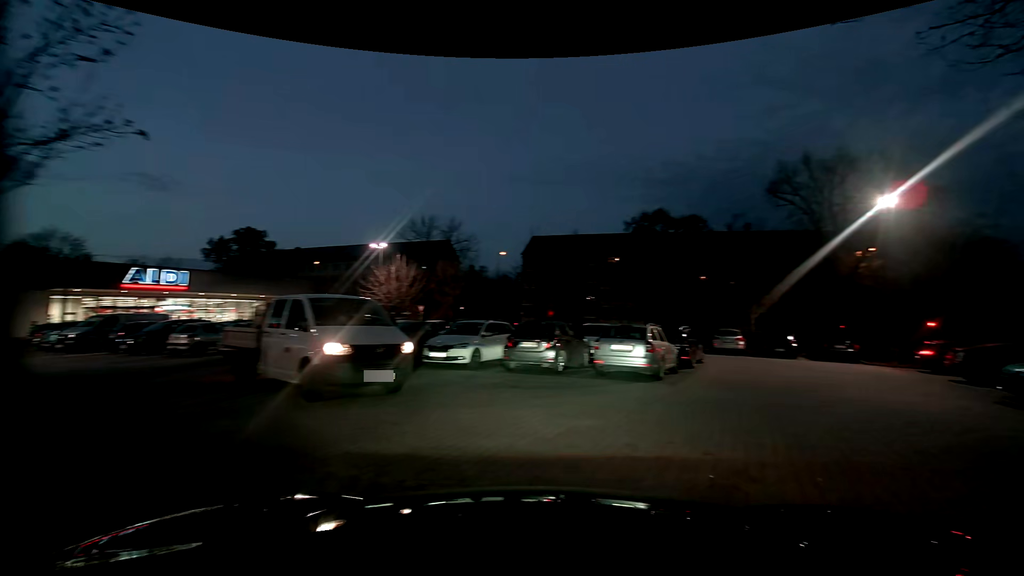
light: Dusk
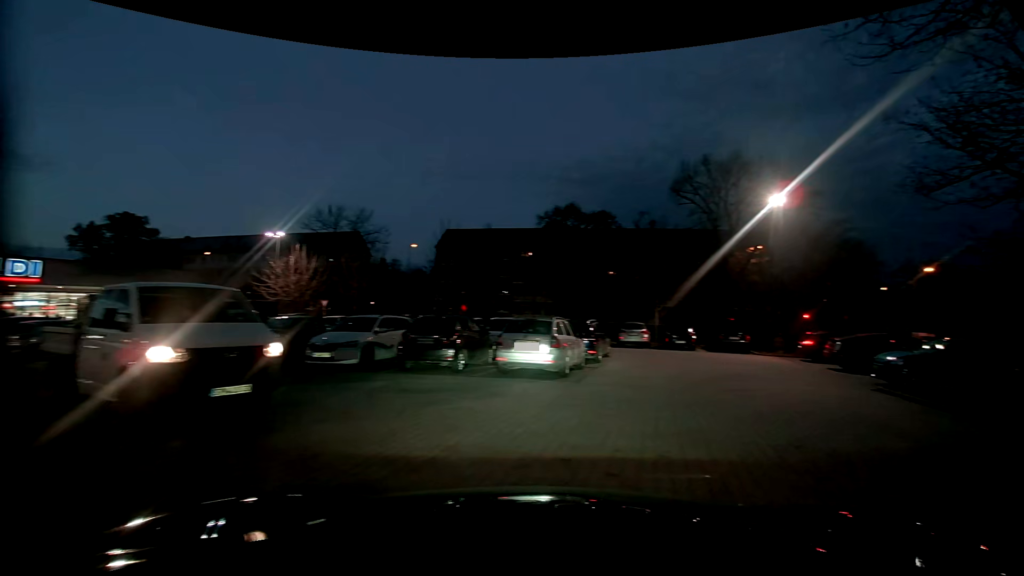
(+0.1, +1.3) m; +9°
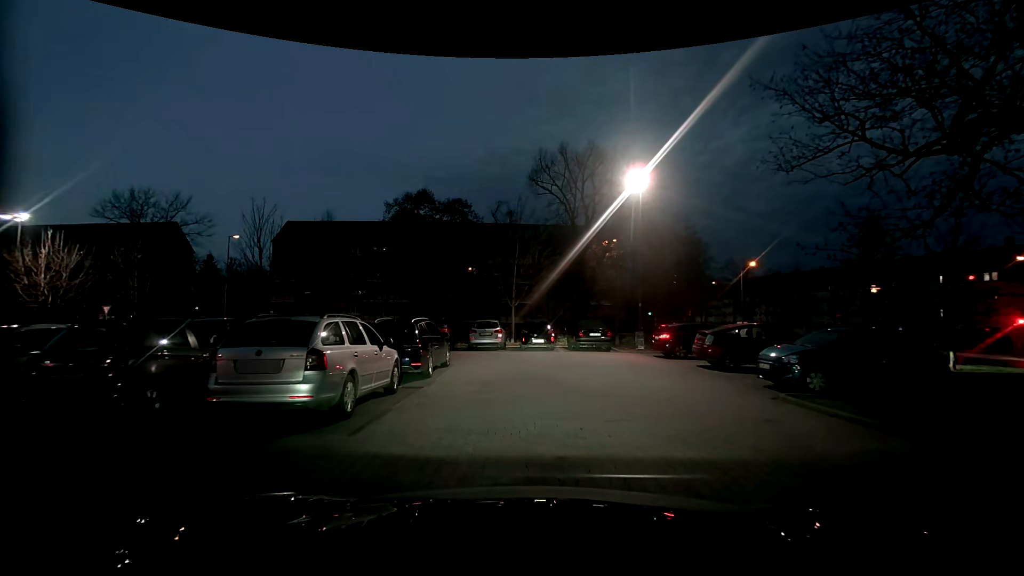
(+1.1, +5.1) m; +16°
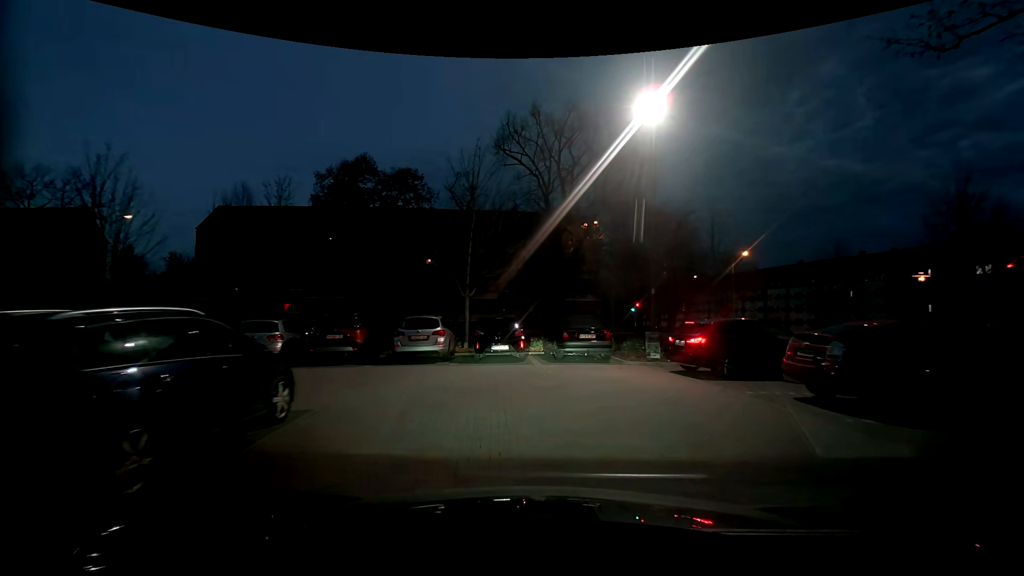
(+0.1, +8.6) m; +1°
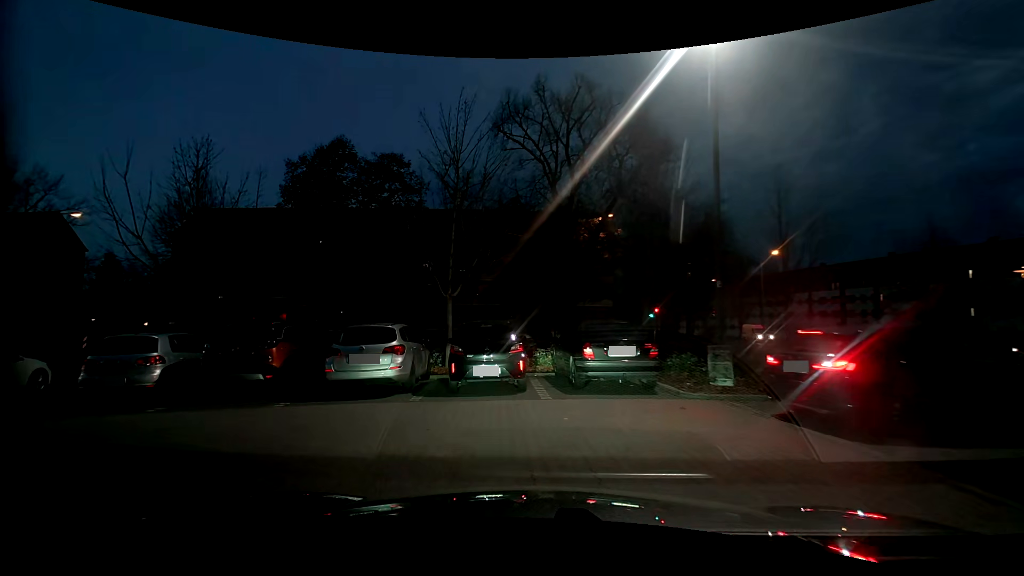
(+0.2, +5.3) m; 0°
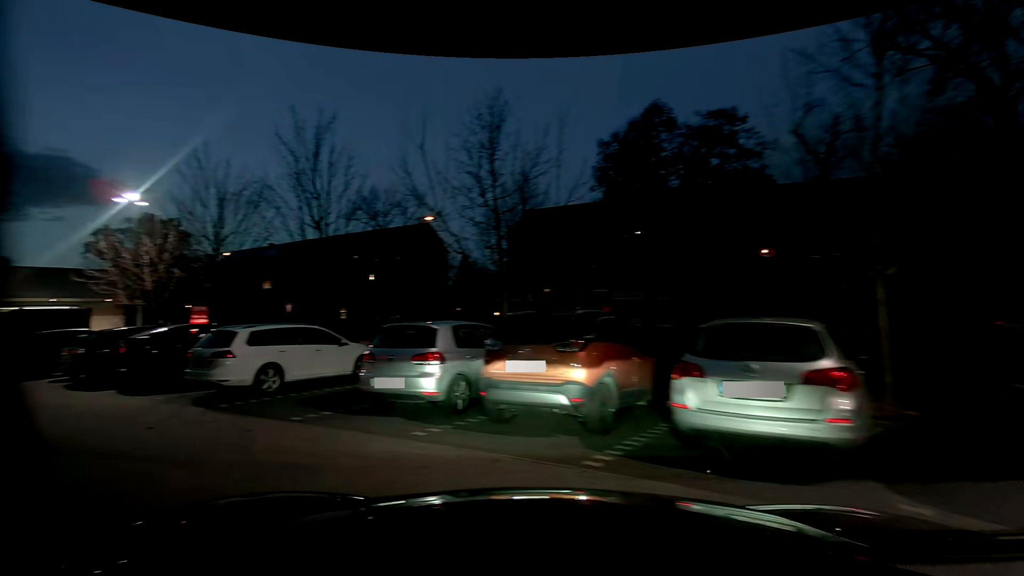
(-1.0, +5.2) m; -33°
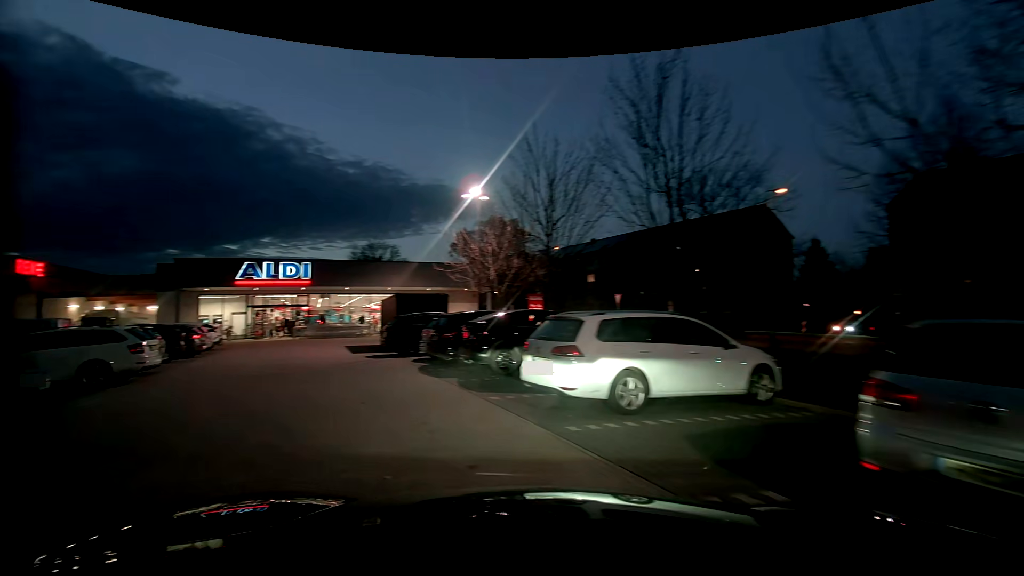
(-1.6, +4.3) m; -36°
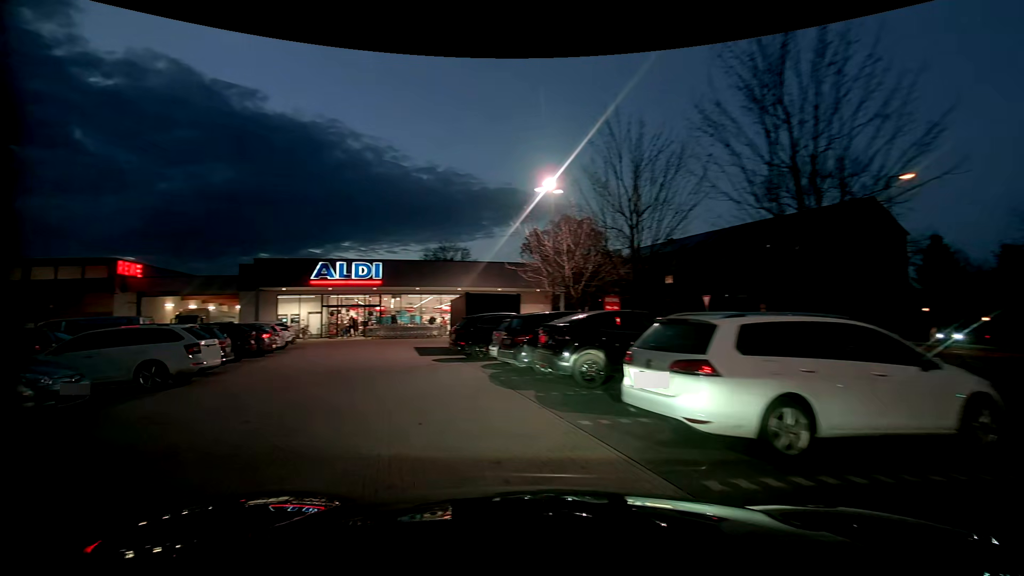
(-0.1, +1.8) m; -6°
